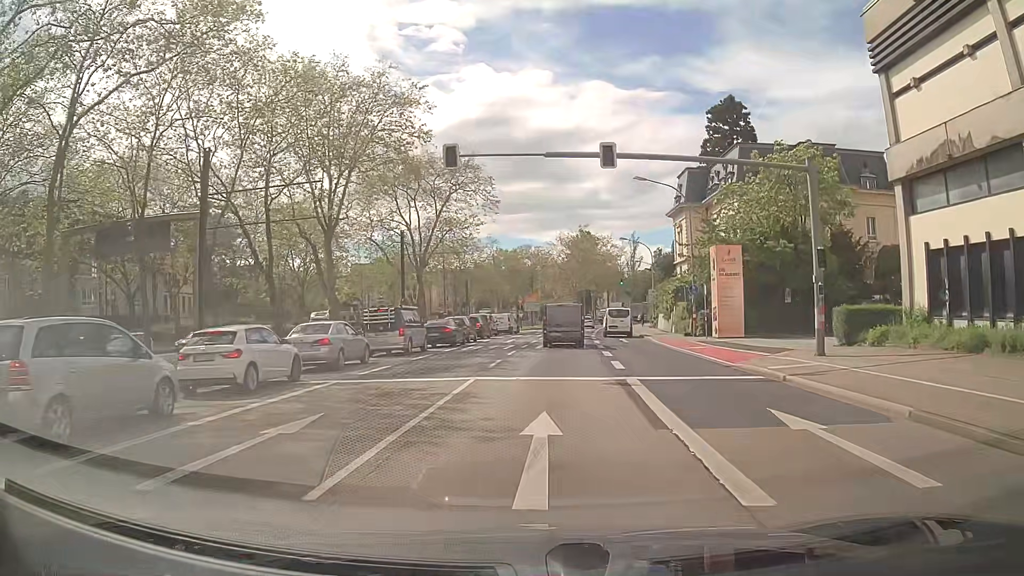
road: primary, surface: asphalt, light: Day
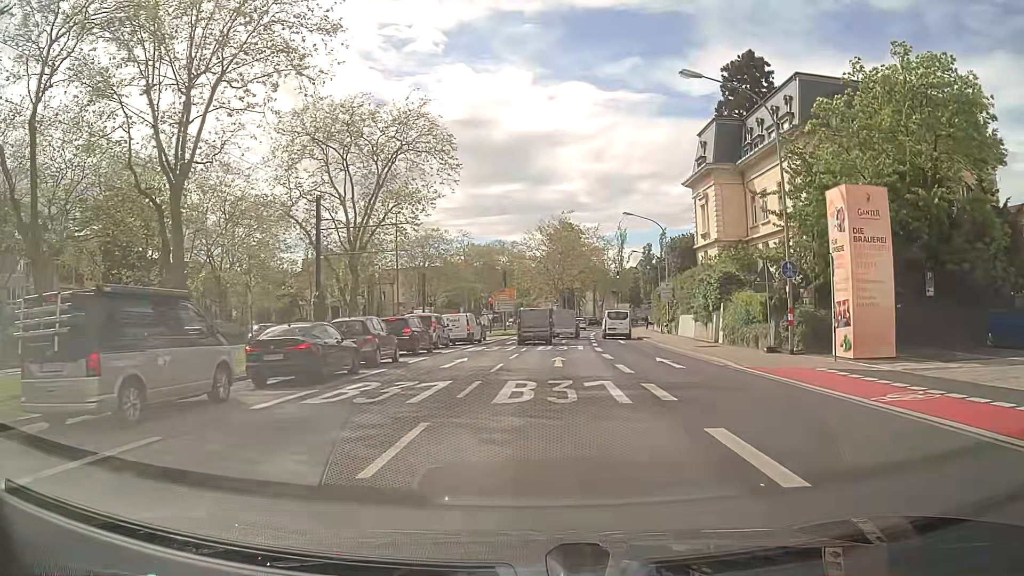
(+0.3, +18.8) m; +2°
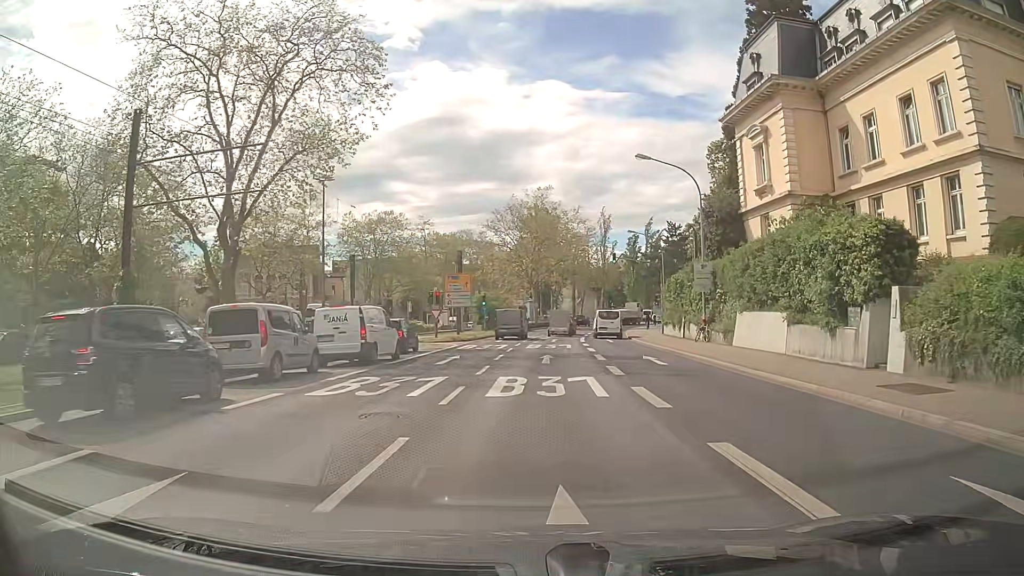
(+0.3, +19.2) m; +2°
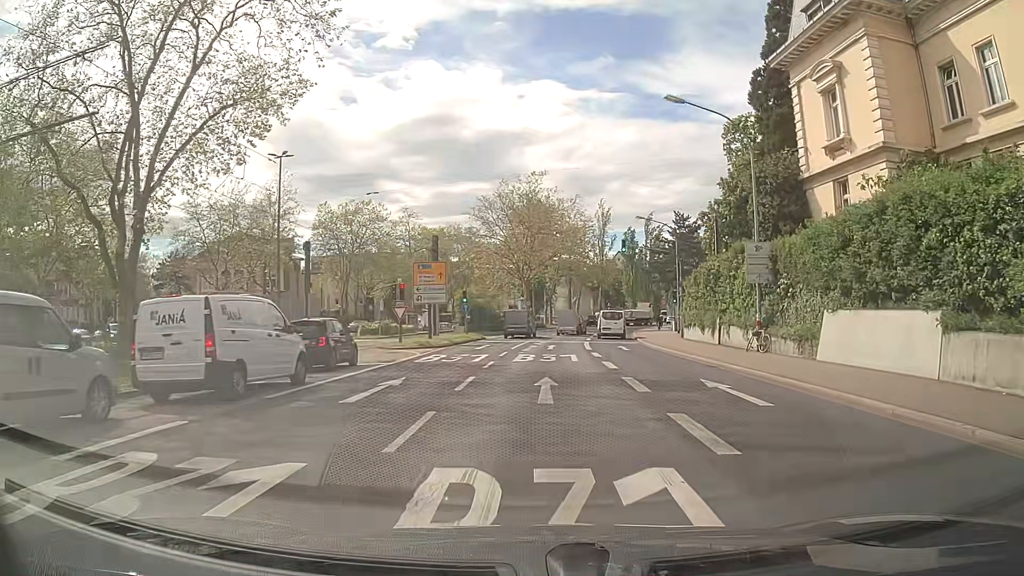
(0.0, +9.7) m; +1°
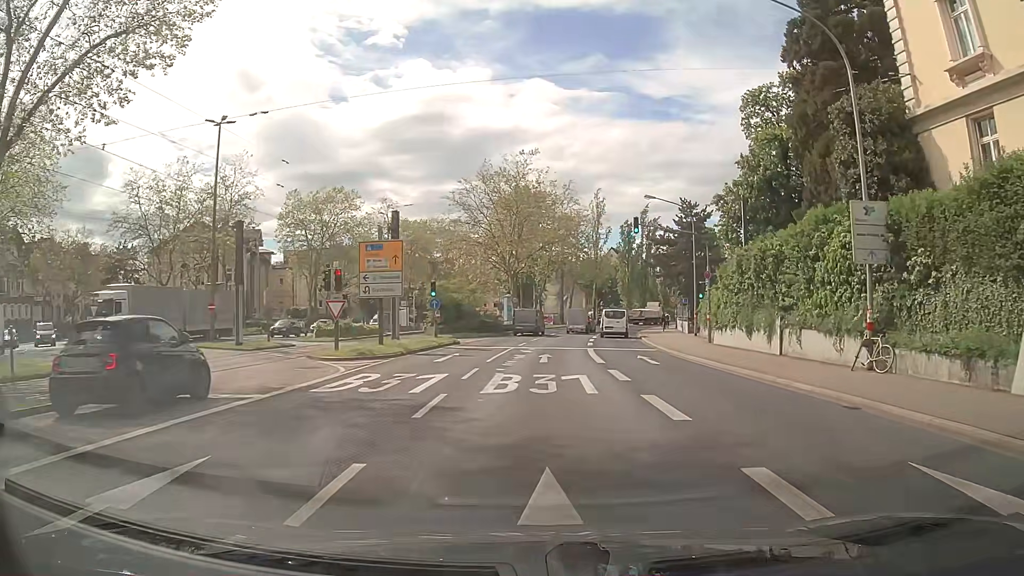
(+0.1, +9.7) m; +1°
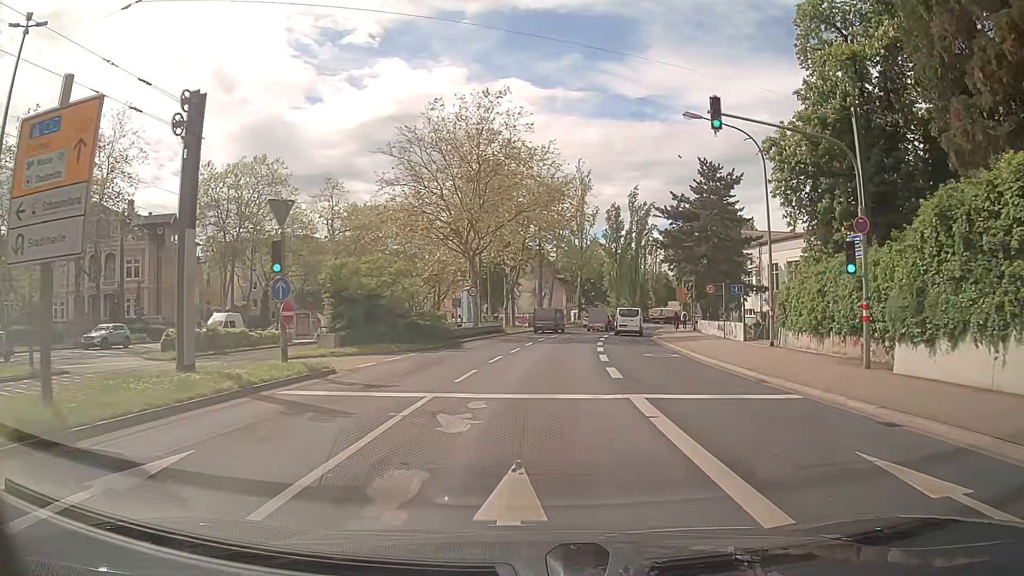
(+0.5, +19.5) m; +3°
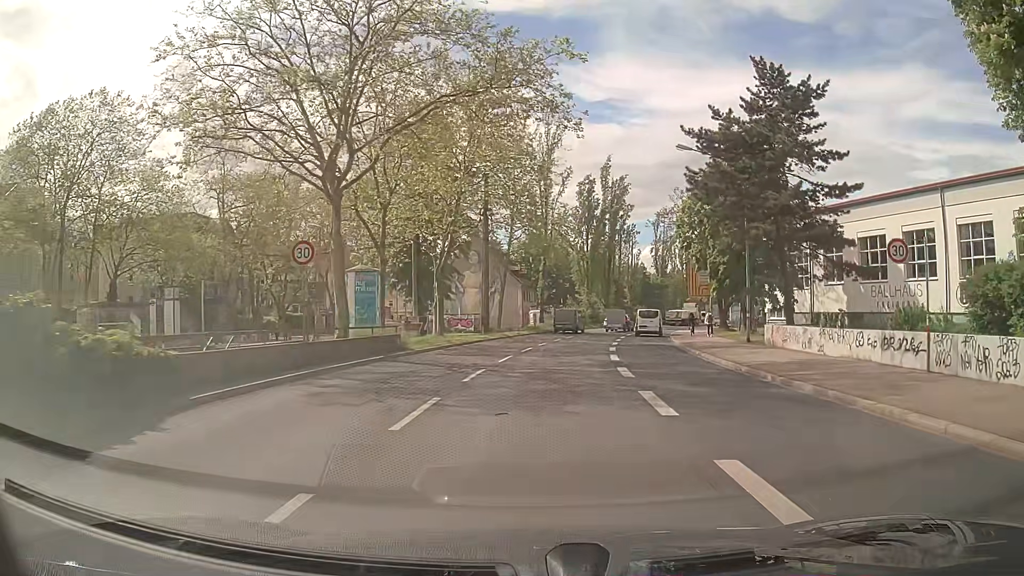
(+0.7, +24.4) m; +4°
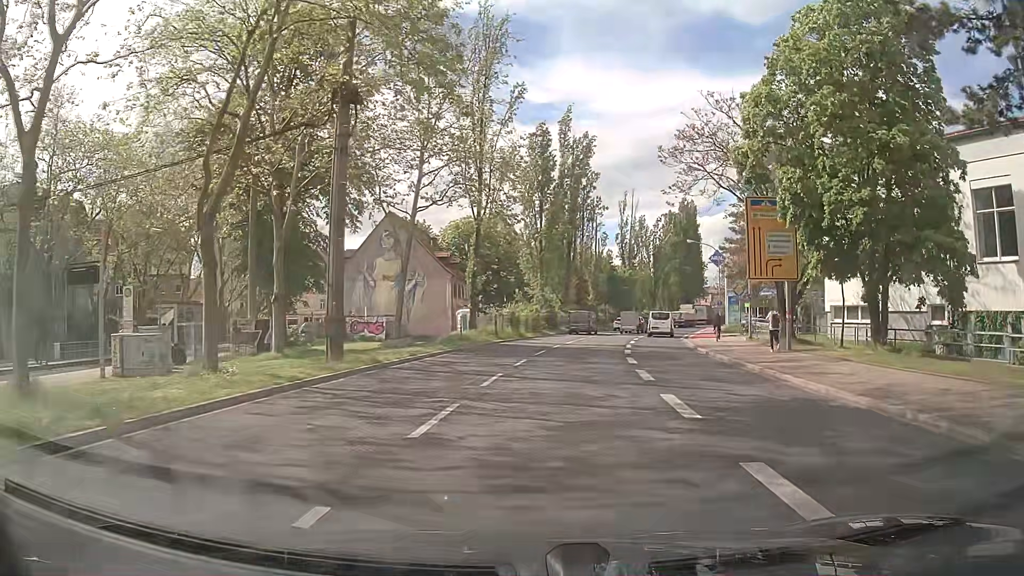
(+1.0, +24.3) m; +4°
(0, +10) (+1, +20) (+2, +30) (+4, +40) (+6, +50) (+8, +59) (+10, +69) (+13, +79) (+15, +88) (+18, +98) m
